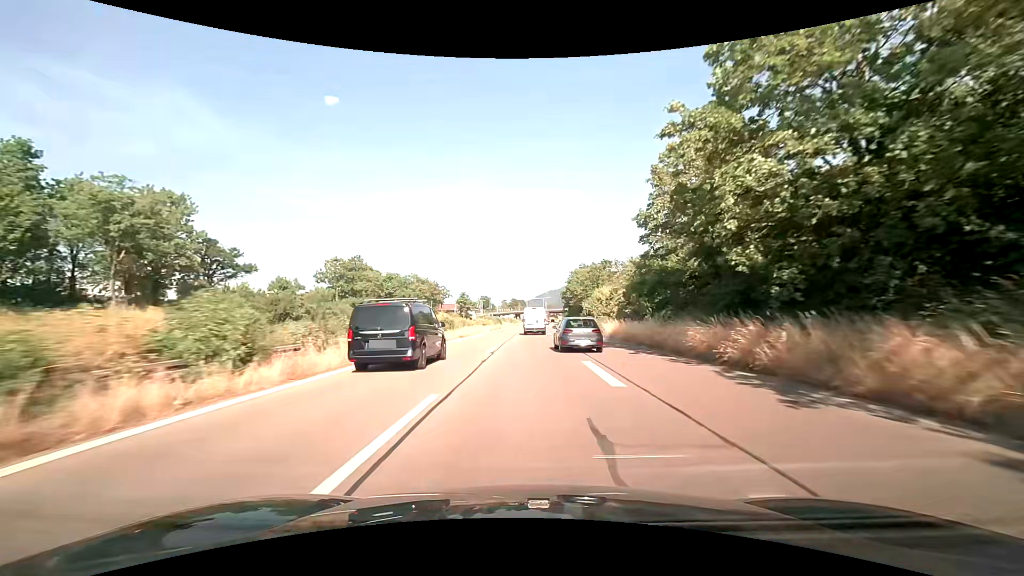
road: trunk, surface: asphalt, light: Day
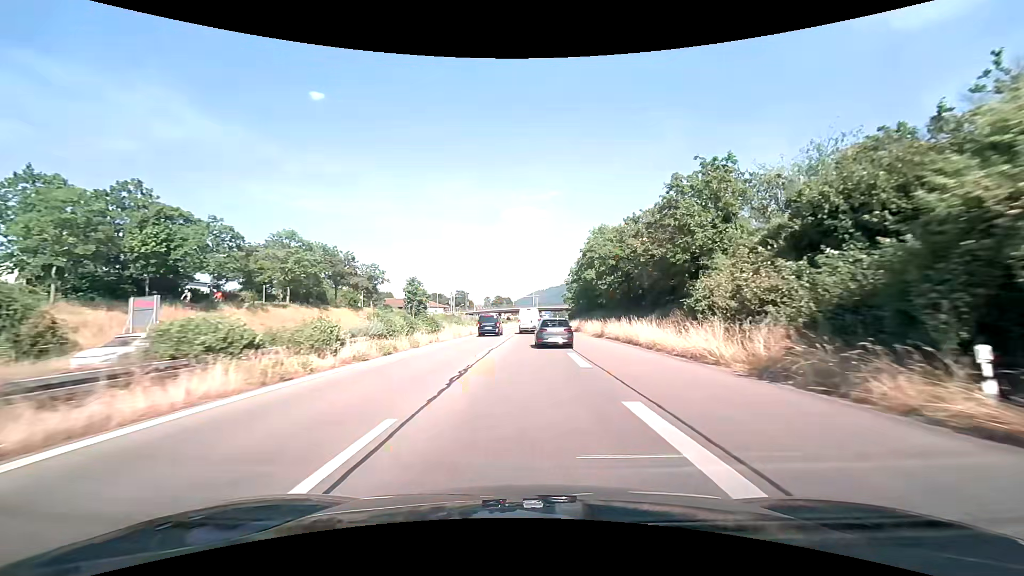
(+0.2, +56.0) m; +1°
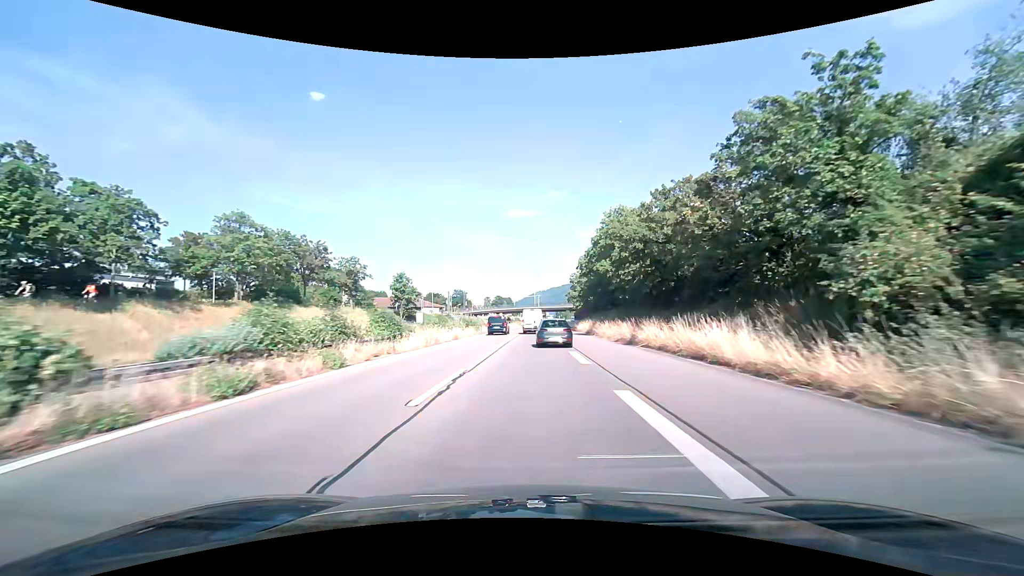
(0.0, +10.8) m; 0°
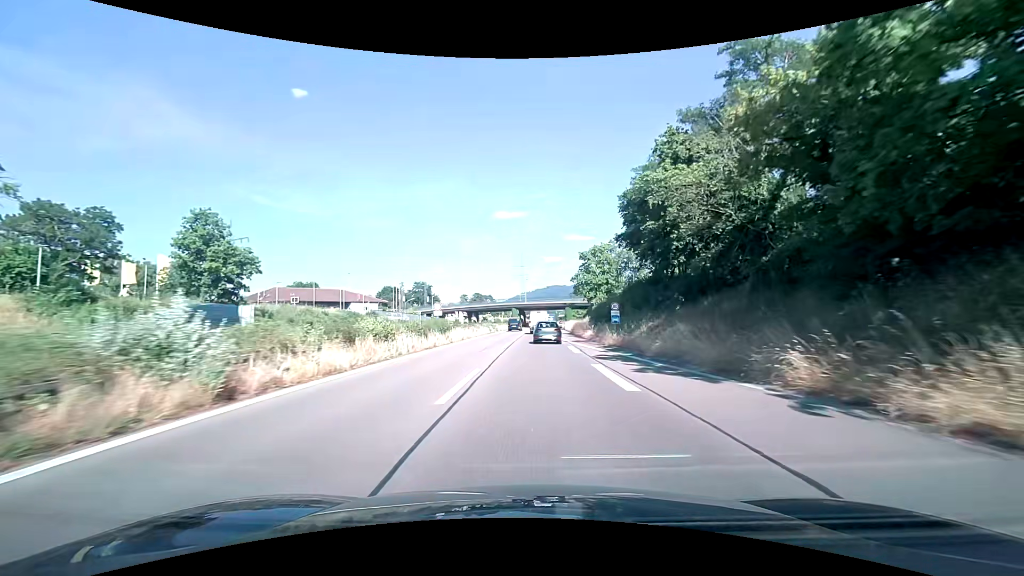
(+0.4, +53.9) m; +2°
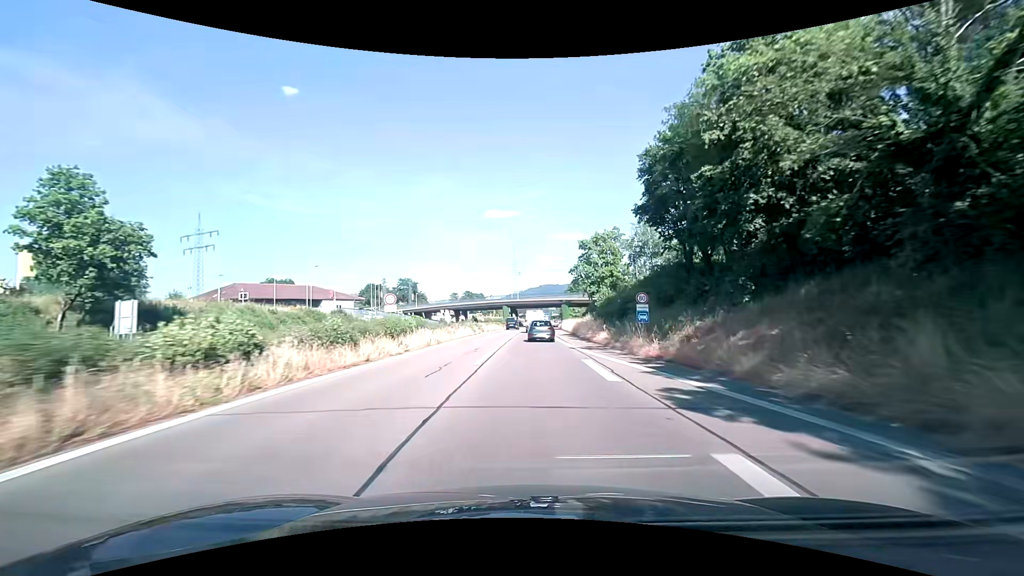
(+0.1, +10.8) m; +1°
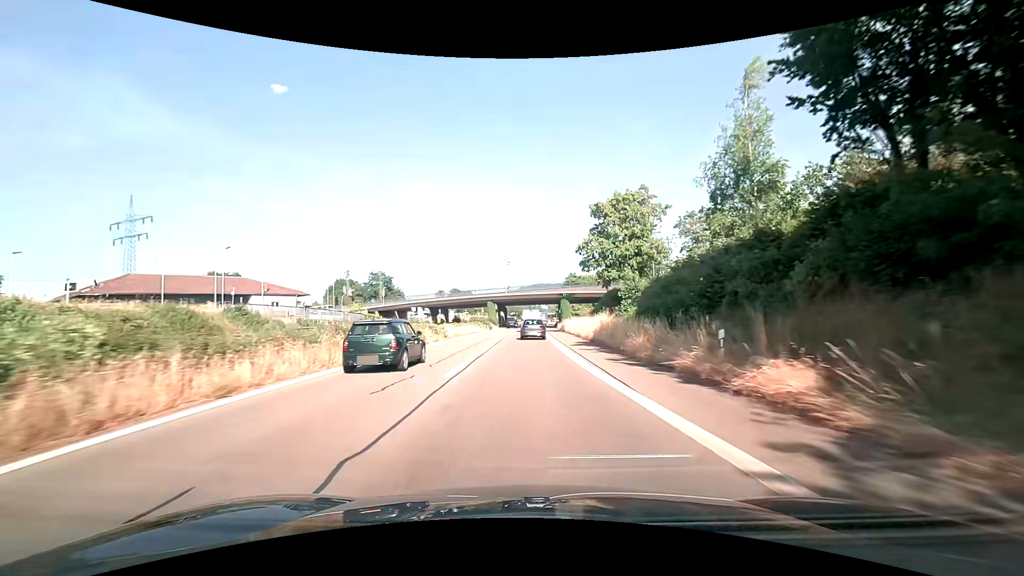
(+0.2, +21.7) m; +1°
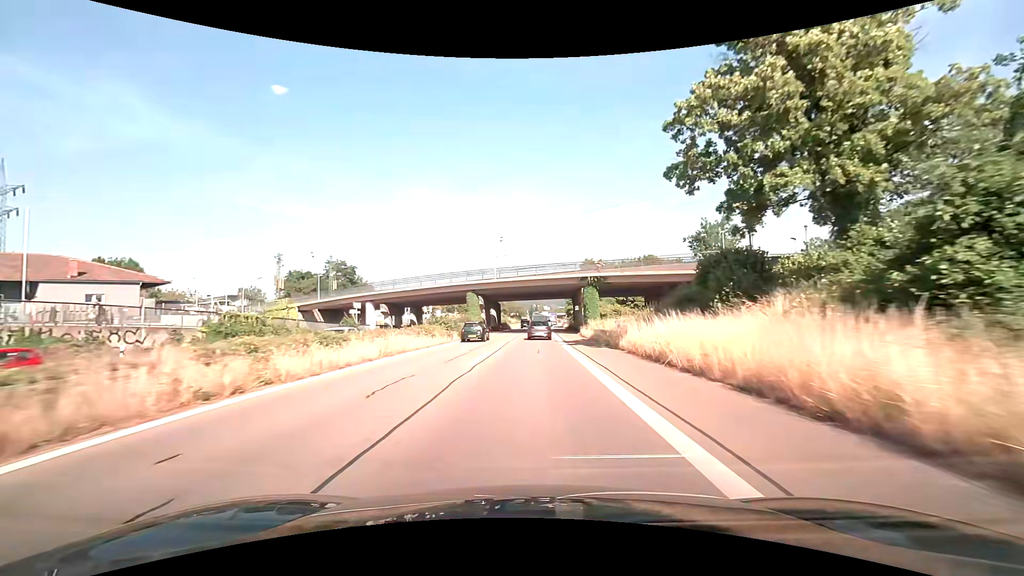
(-0.2, +32.5) m; 0°
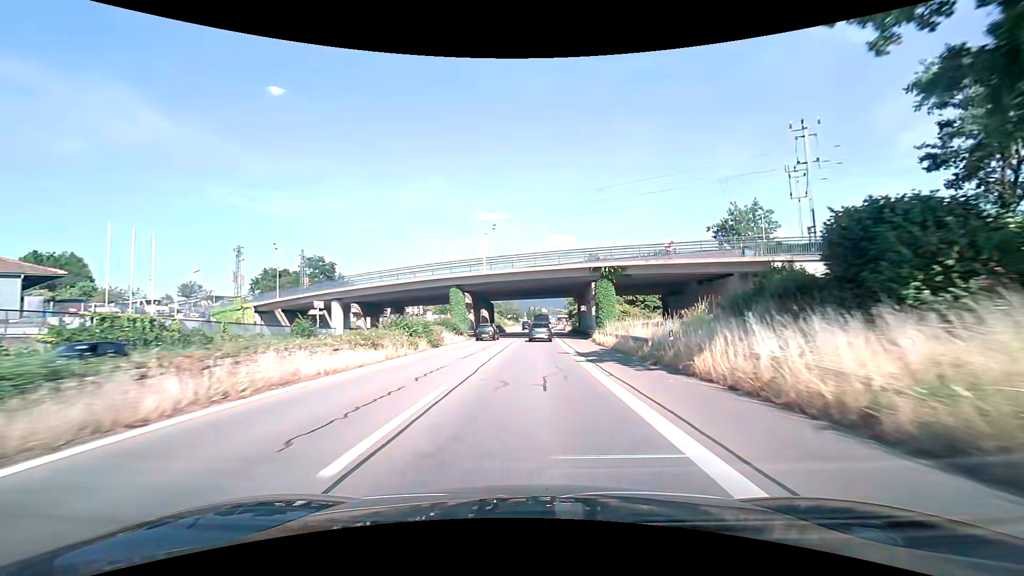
(0.0, +10.9) m; 0°
